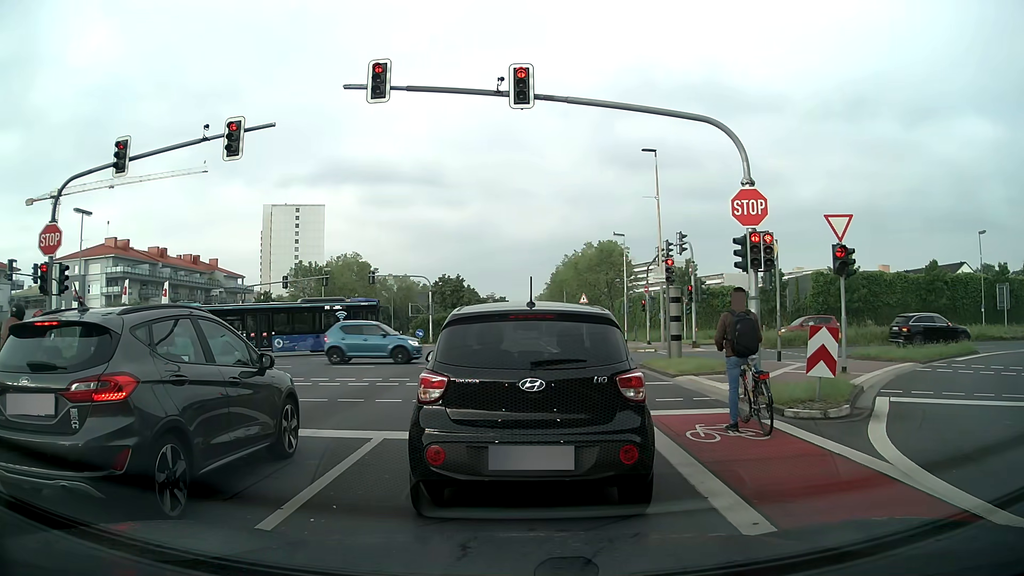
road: secondary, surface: asphalt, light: Day
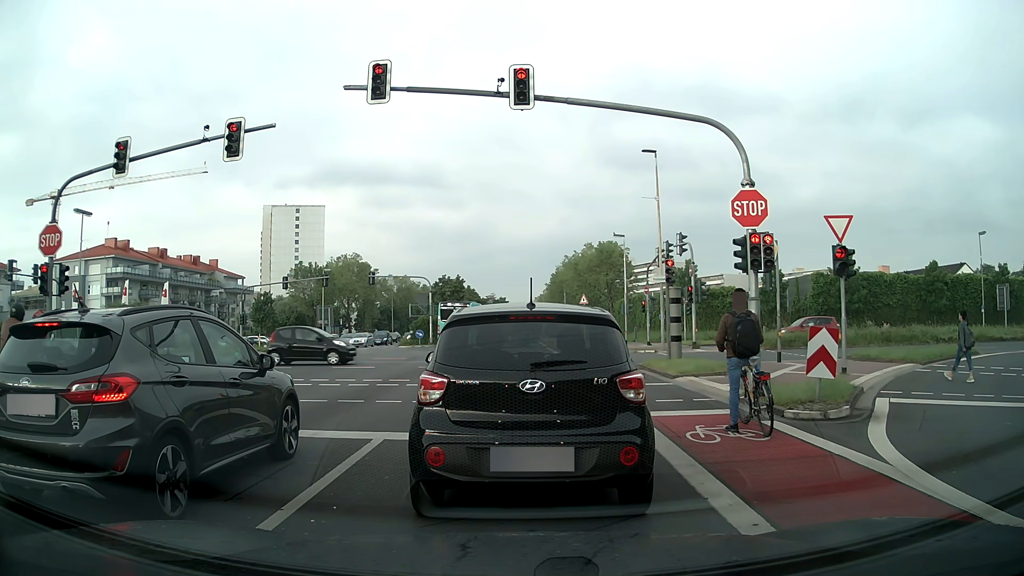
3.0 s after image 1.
(0.0, +0.1) m; 0°
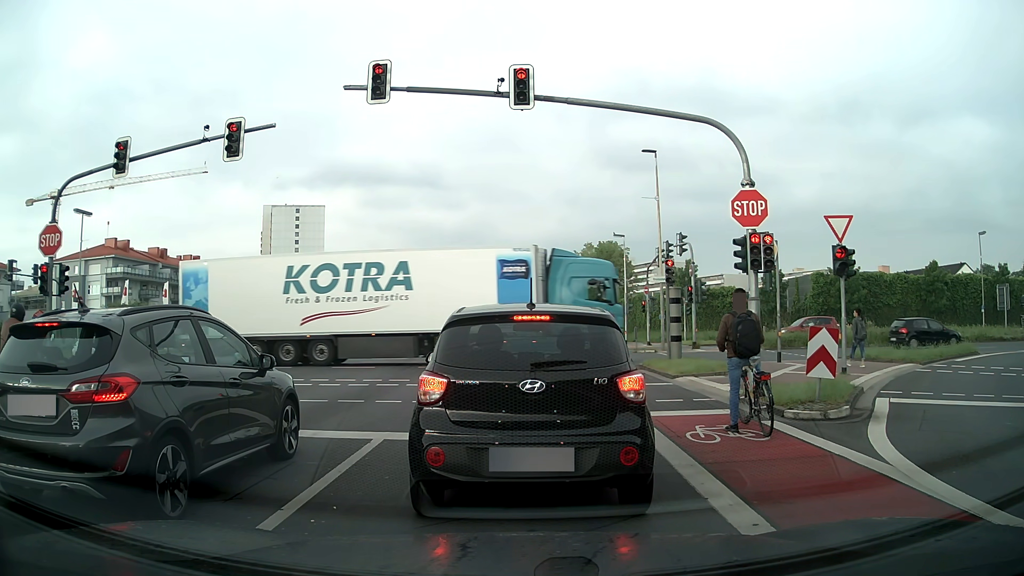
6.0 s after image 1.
(0.0, 0.0) m; 0°
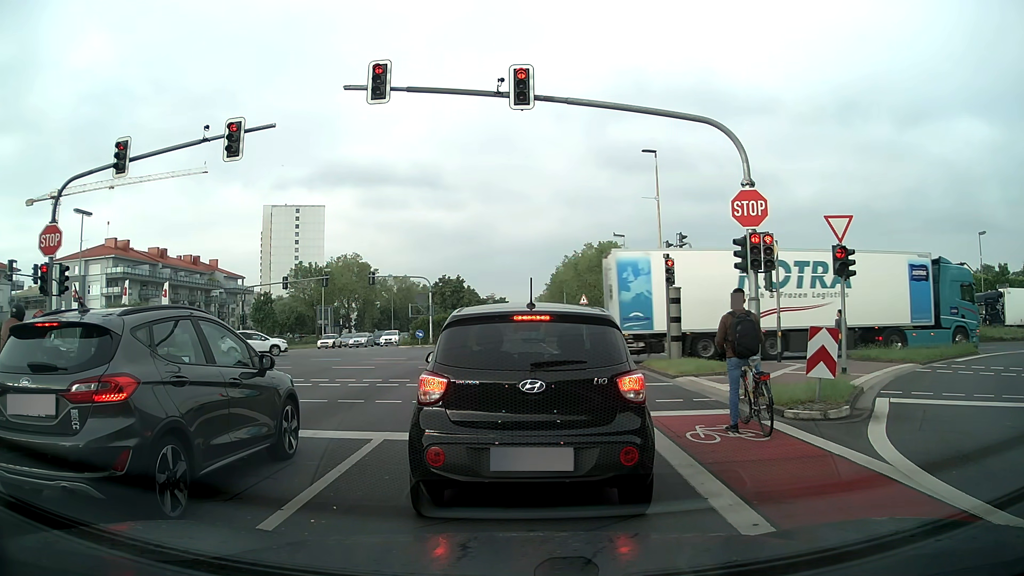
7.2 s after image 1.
(0.0, 0.0) m; 0°
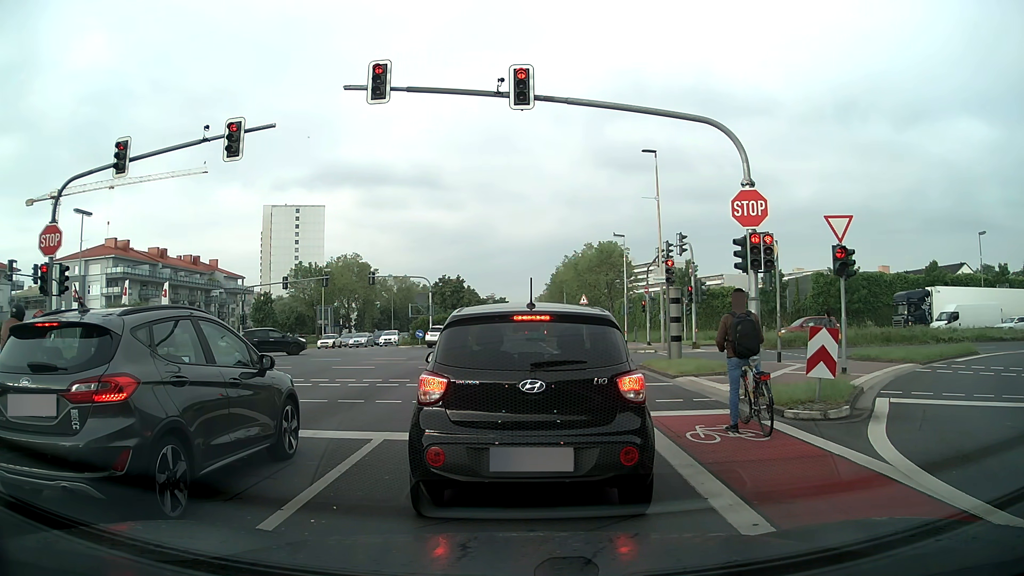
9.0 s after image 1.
(0.0, 0.0) m; 0°
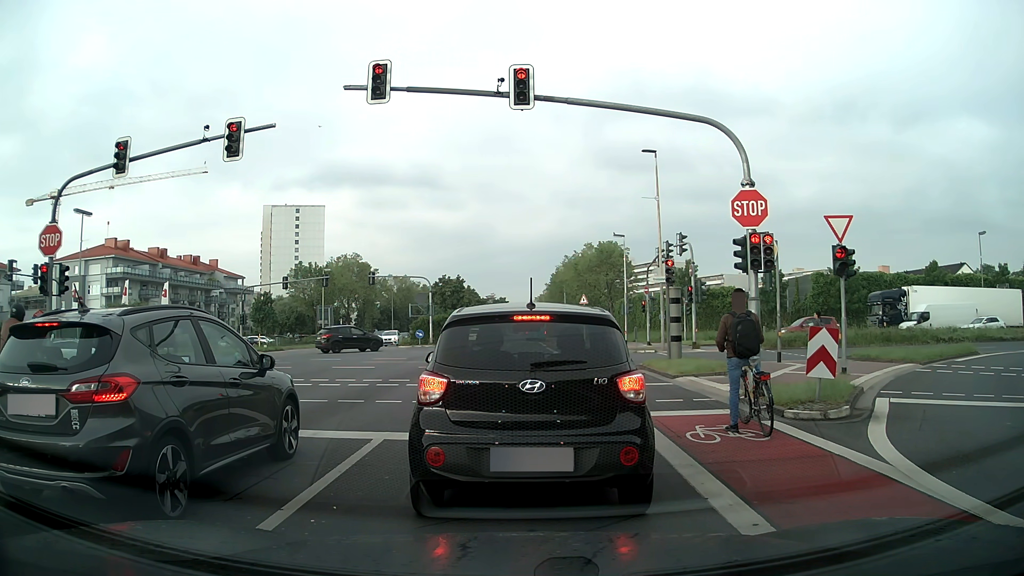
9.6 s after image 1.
(0.0, 0.0) m; 0°
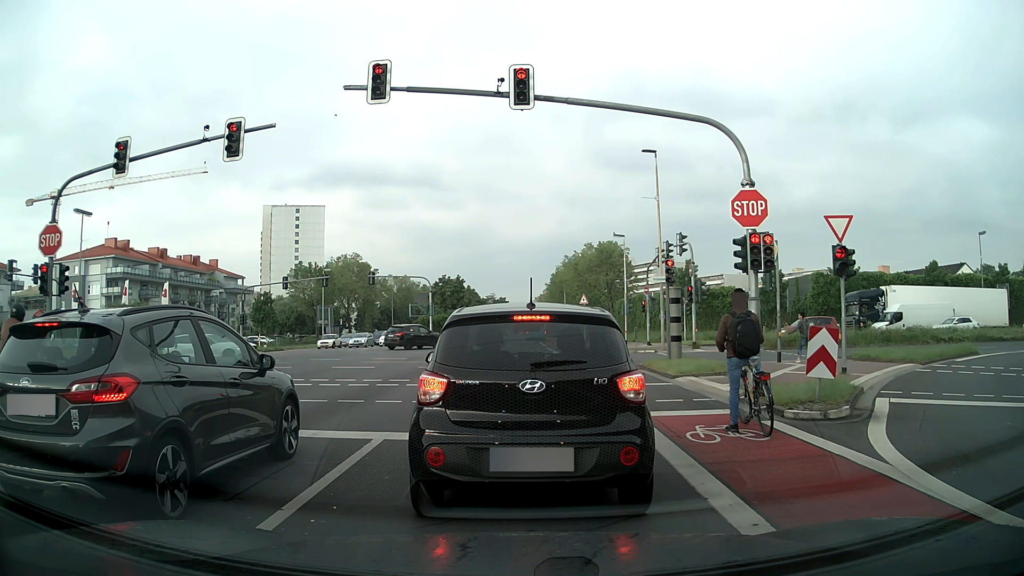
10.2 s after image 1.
(0.0, 0.0) m; 0°
